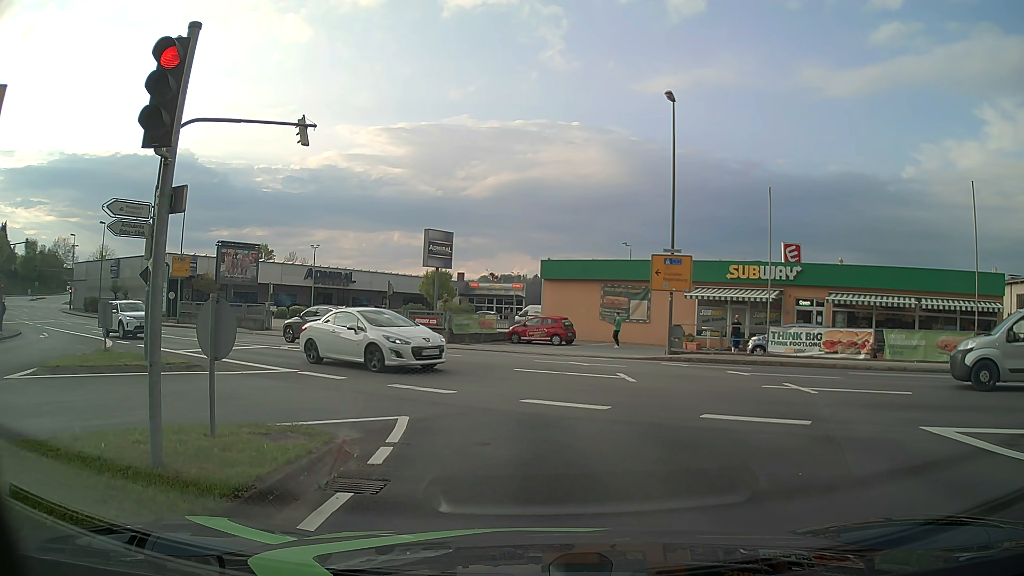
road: tertiary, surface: asphalt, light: Day
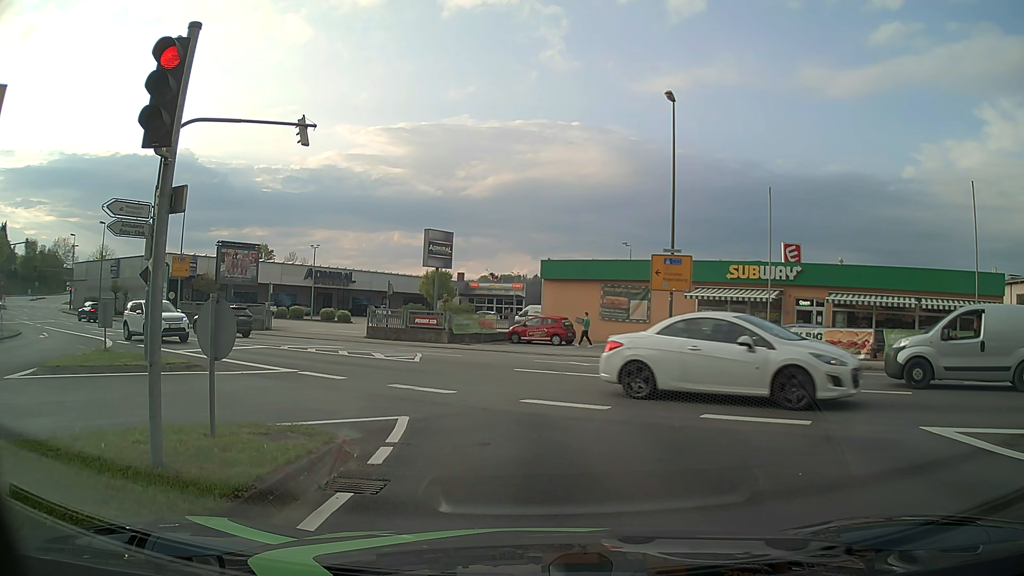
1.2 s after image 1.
(0.0, 0.0) m; 0°
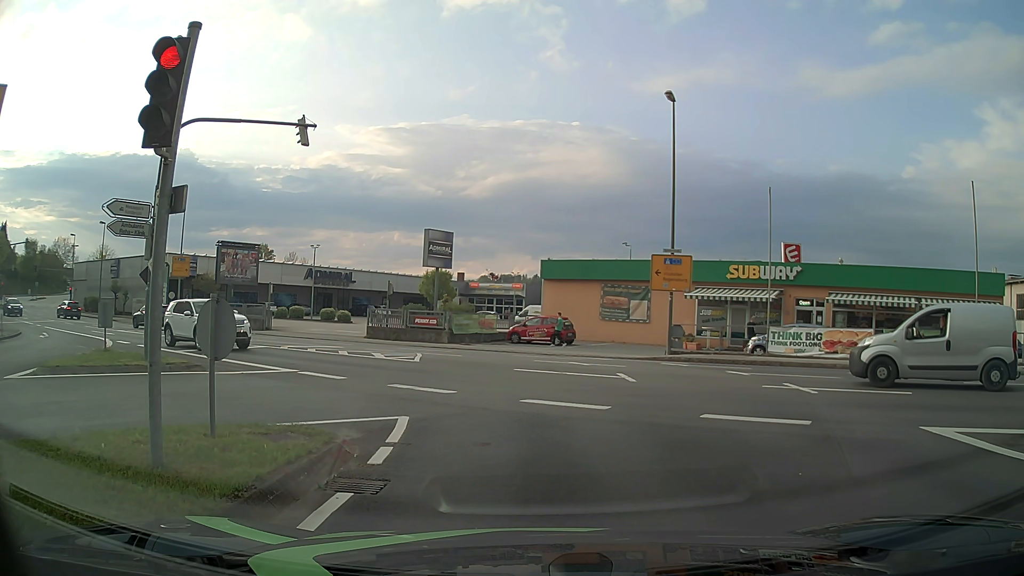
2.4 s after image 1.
(0.0, 0.0) m; 0°
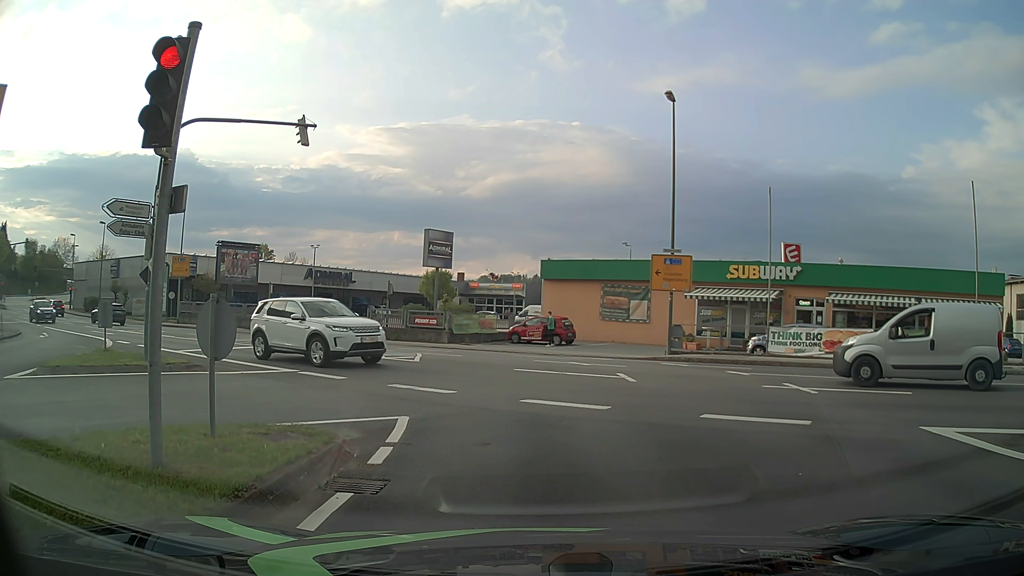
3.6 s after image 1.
(0.0, 0.0) m; 0°
(0, +10) (-1, +20) (-6, +29) (-14, +35) (-22, +40) (-30, +46) (-39, +51) (-47, +56) (-55, +62) (-63, +68) m
